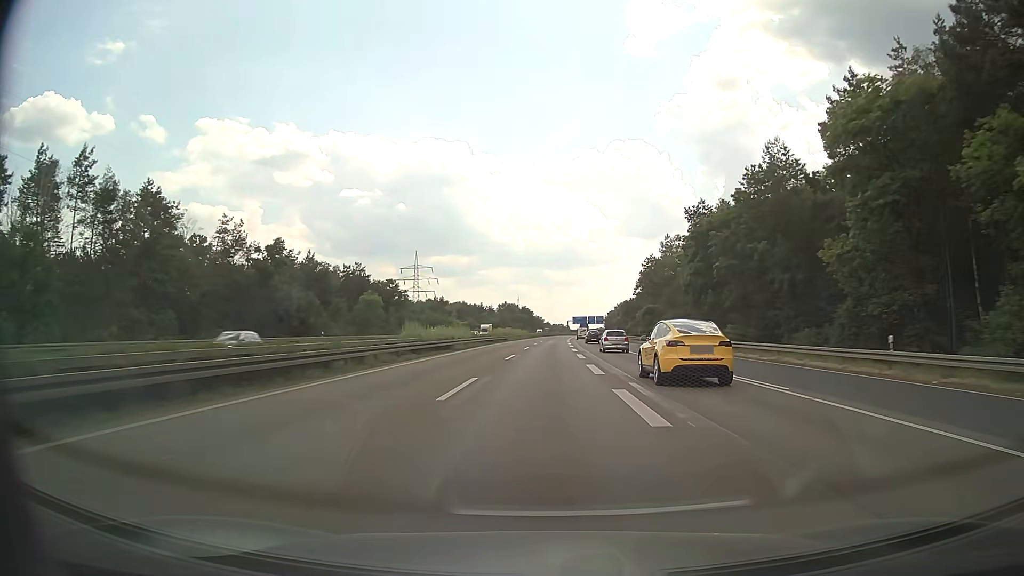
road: motorway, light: Day
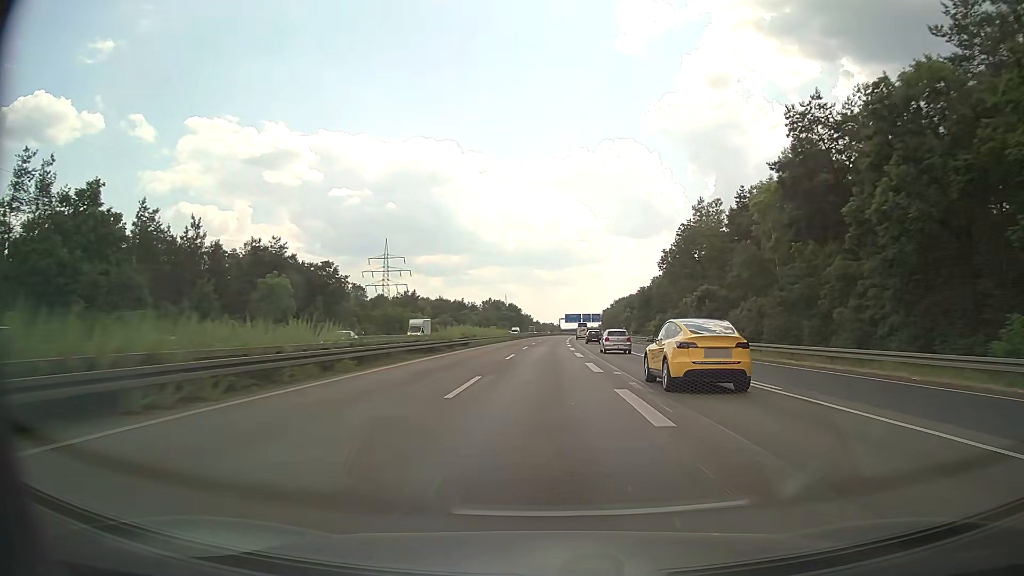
(+0.2, +36.1) m; +1°
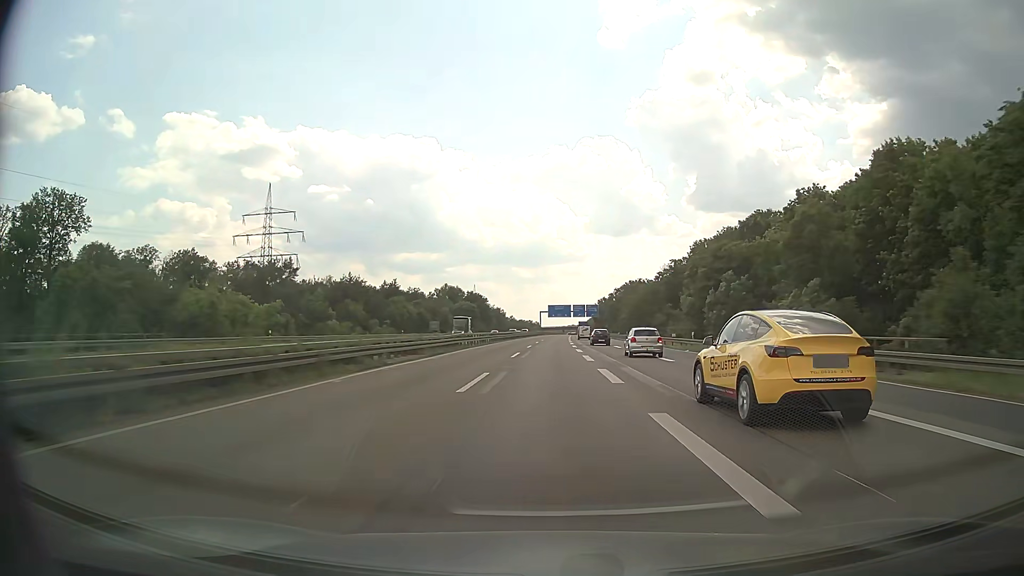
(+1.4, +90.4) m; +2°
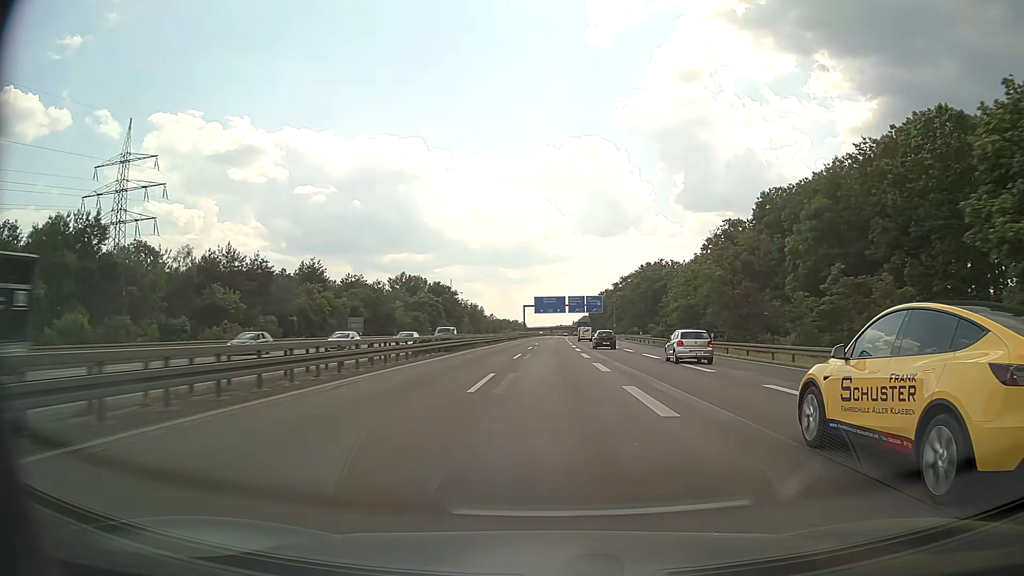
(+0.7, +54.3) m; +1°
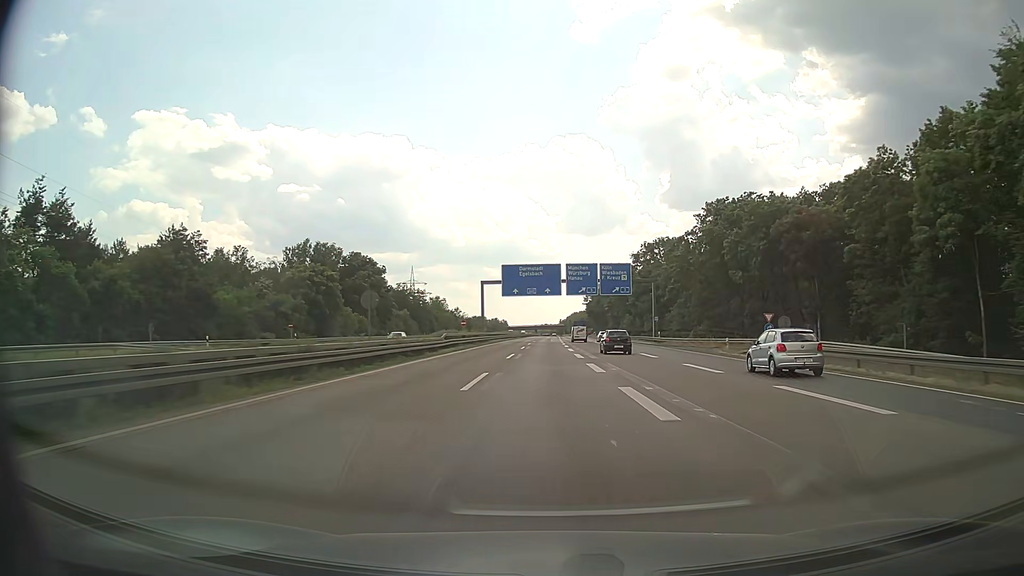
(+1.0, +72.6) m; +1°
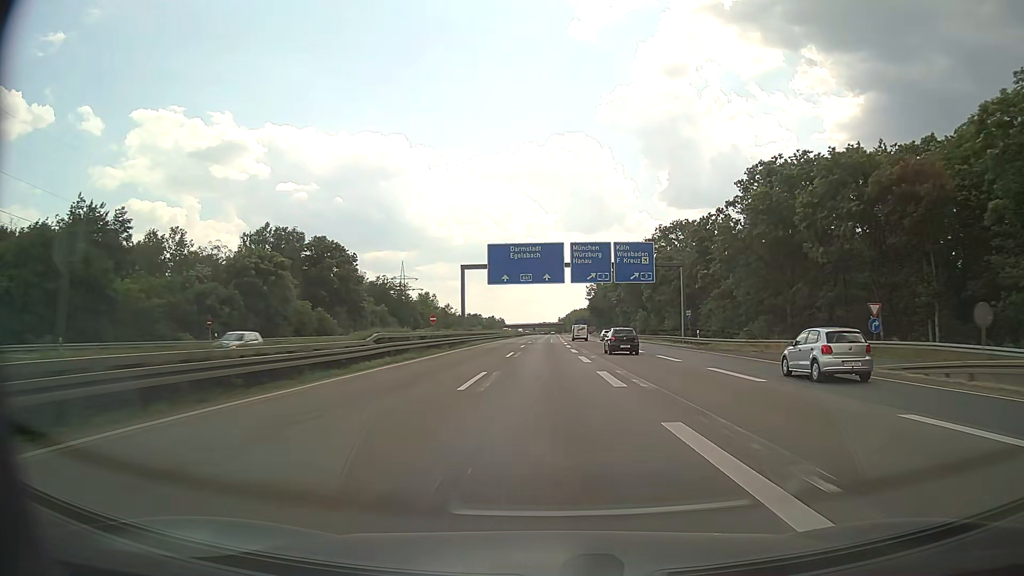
(0.0, +18.2) m; 0°
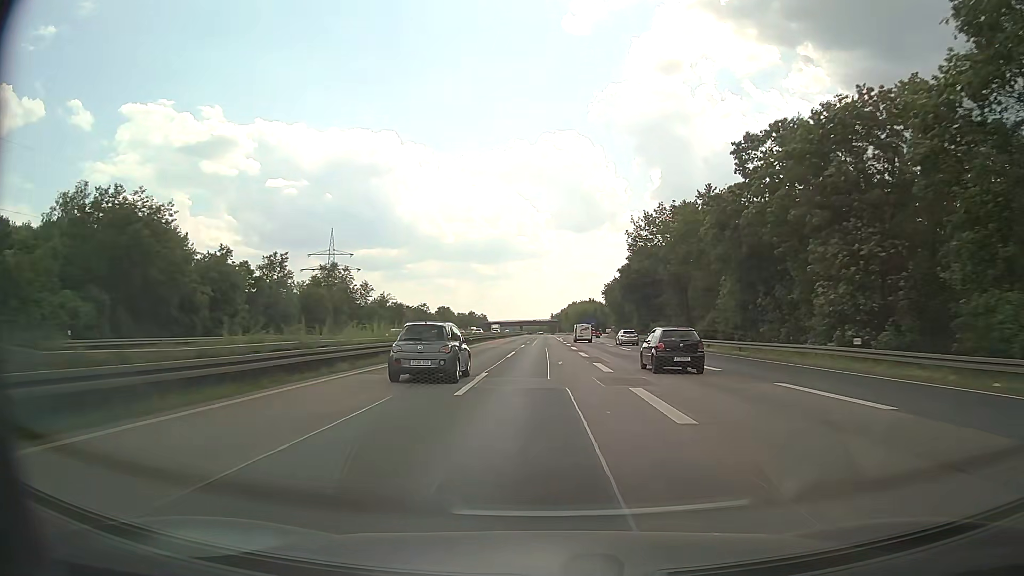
(+0.3, +91.1) m; +1°
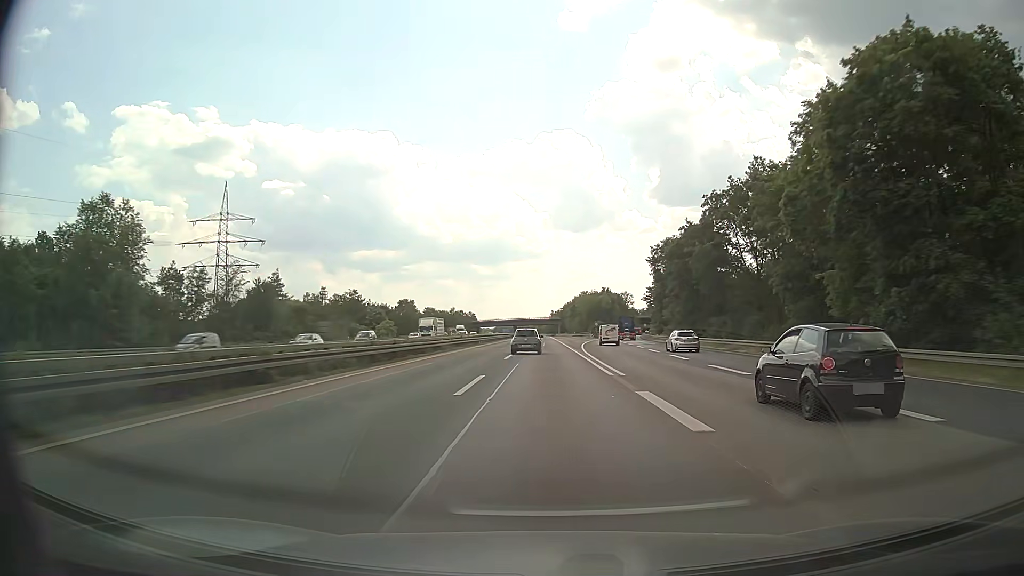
(0.0, +73.3) m; 0°
(0, +10) (0, +20) (0, +30) (0, +40) (0, +50) (0, +60) (0, +70) (0, +80) (0, +90) (0, +100) m
